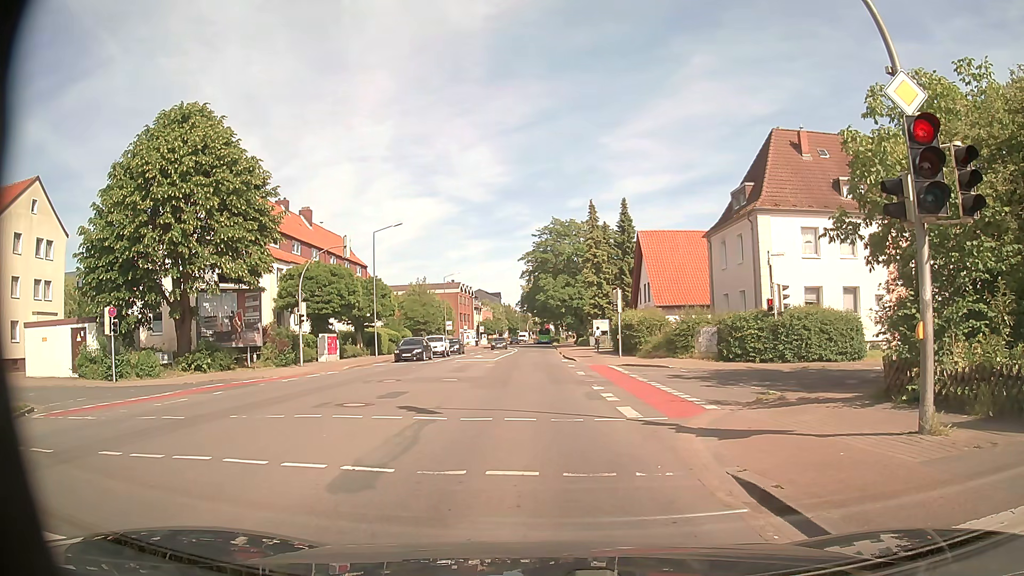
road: secondary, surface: asphalt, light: Day
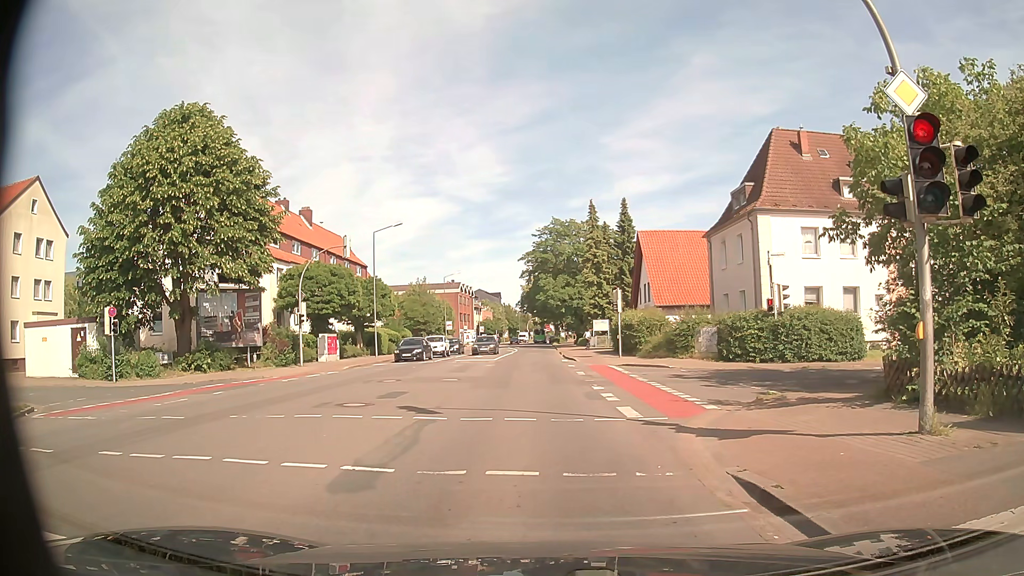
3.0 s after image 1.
(0.0, 0.0) m; 0°
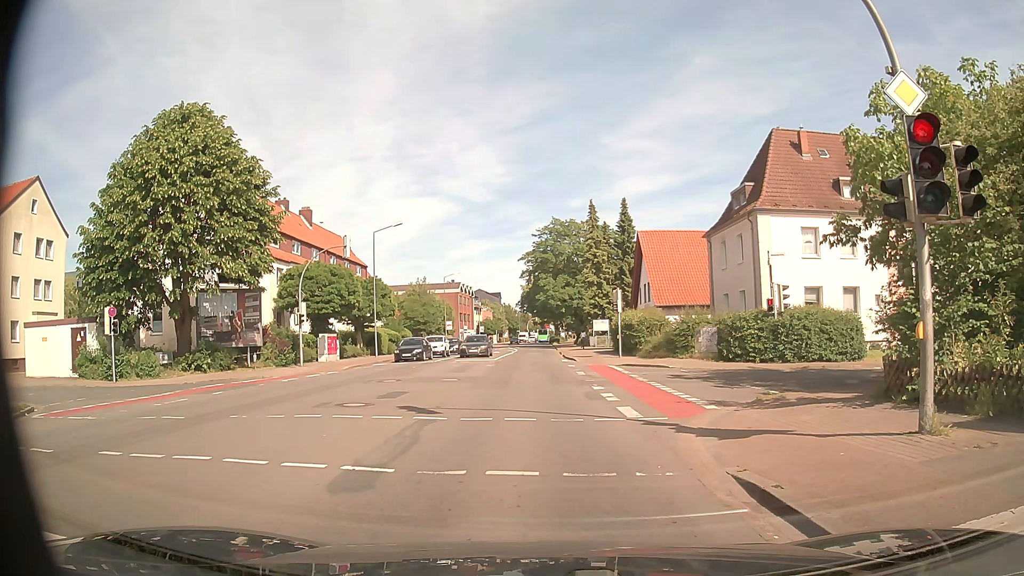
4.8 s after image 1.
(0.0, 0.0) m; 0°
(0, +10) (-1, +20) (-1, +30) (-2, +40) (-2, +50) (-2, +60) (-3, +70) (-3, +80) (-3, +90) (-4, +100) m
